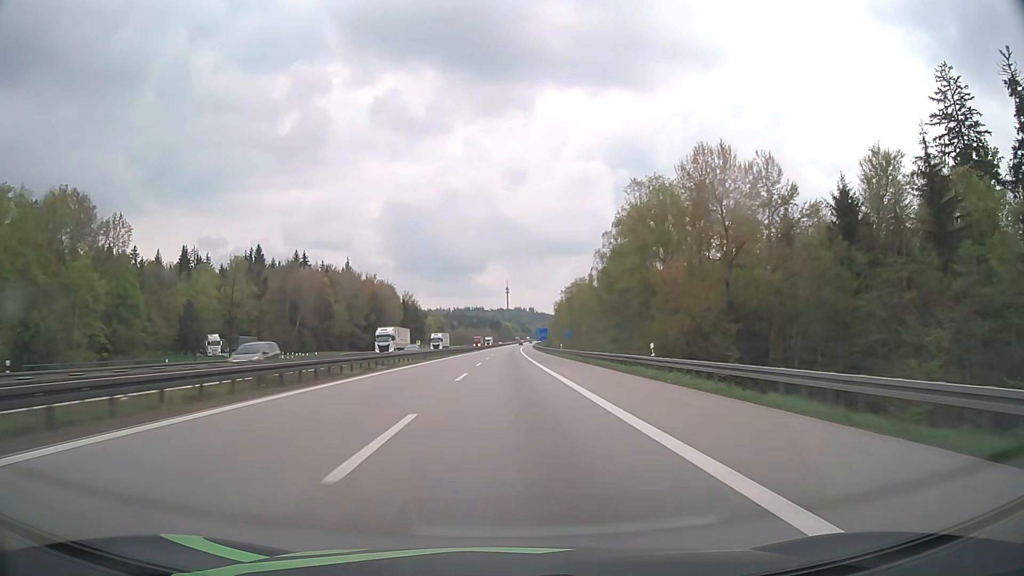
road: motorway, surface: asphalt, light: Day
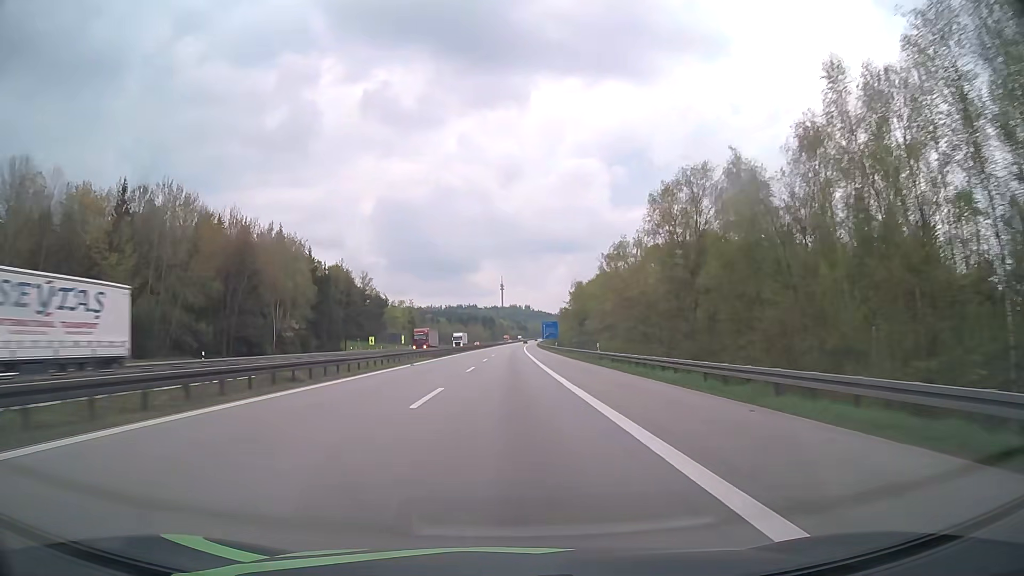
(+0.2, +82.7) m; 0°
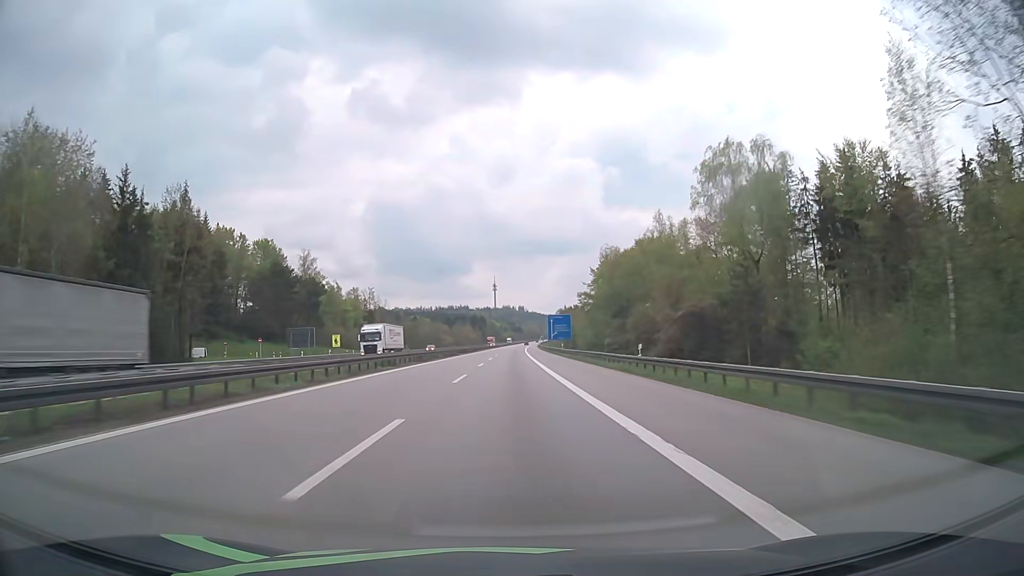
(+0.4, +62.0) m; +1°
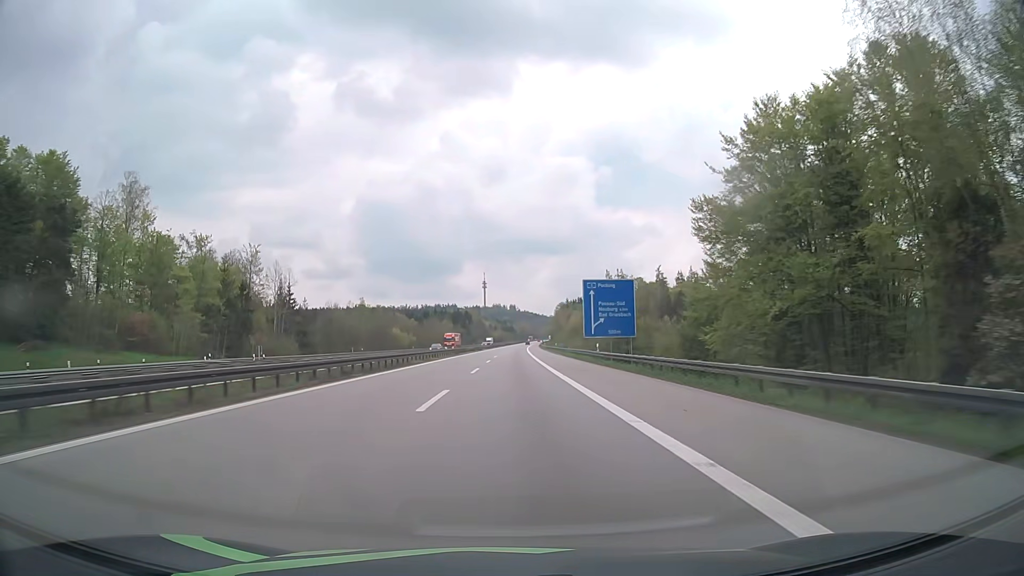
(+0.5, +82.7) m; +1°
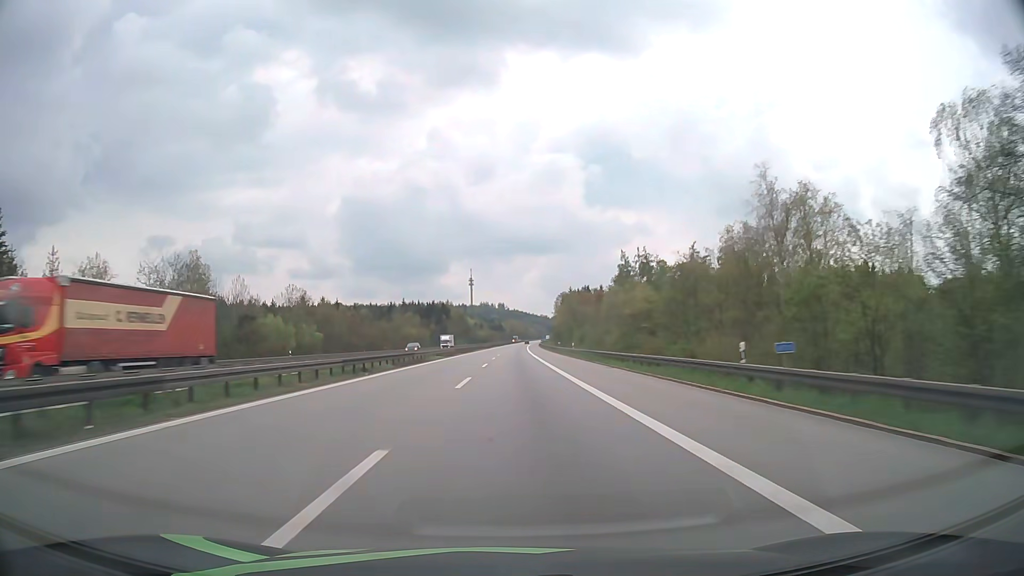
(+0.7, +82.6) m; +1°
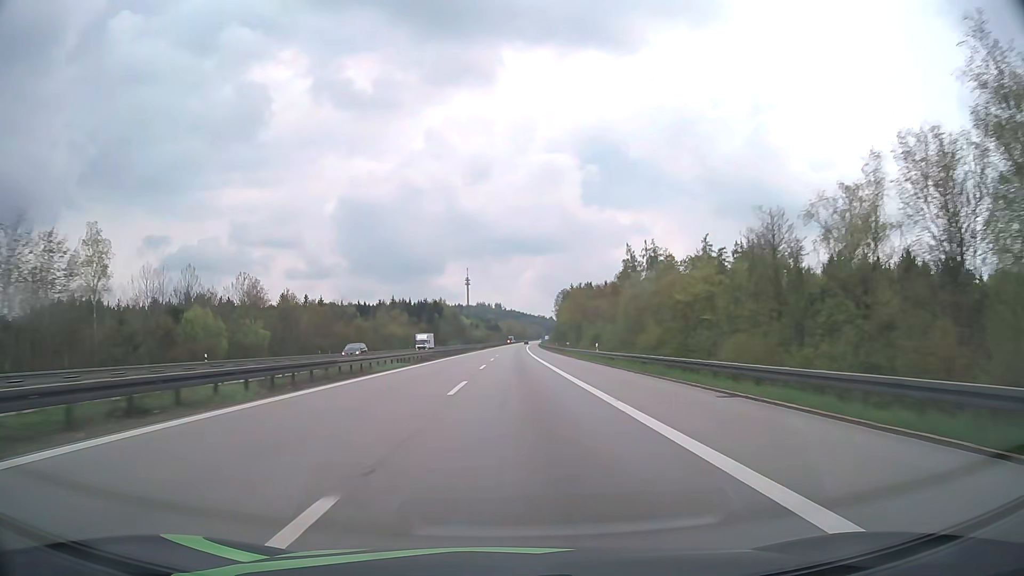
(+0.1, +20.6) m; 0°
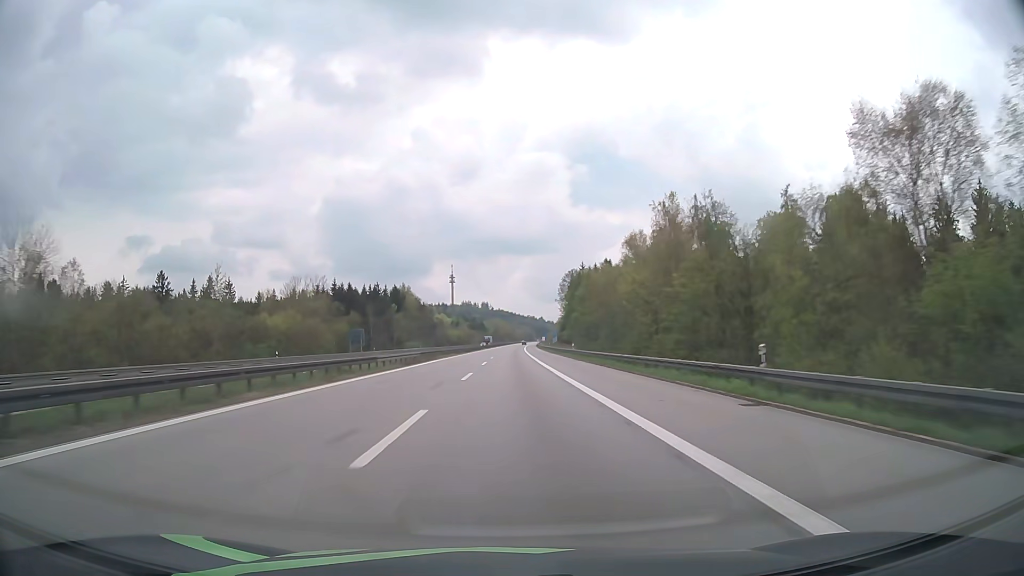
(+0.8, +82.4) m; +1°
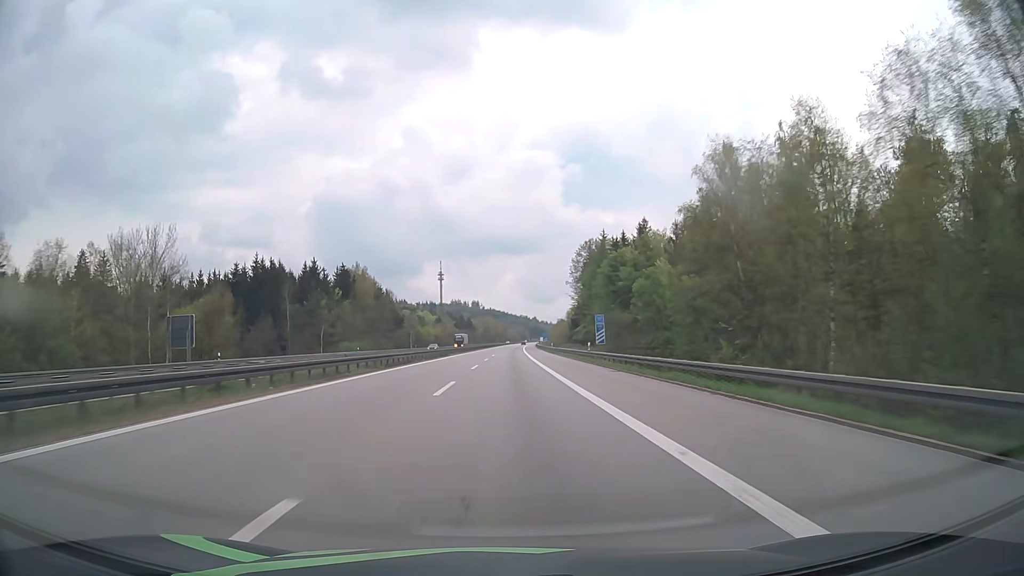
(+0.4, +61.8) m; +1°
(0, +10) (0, +20) (0, +30) (0, +40) (0, +50) (0, +60) (+1, +70) (+1, +80) (+1, +90) (+1, +100) m
